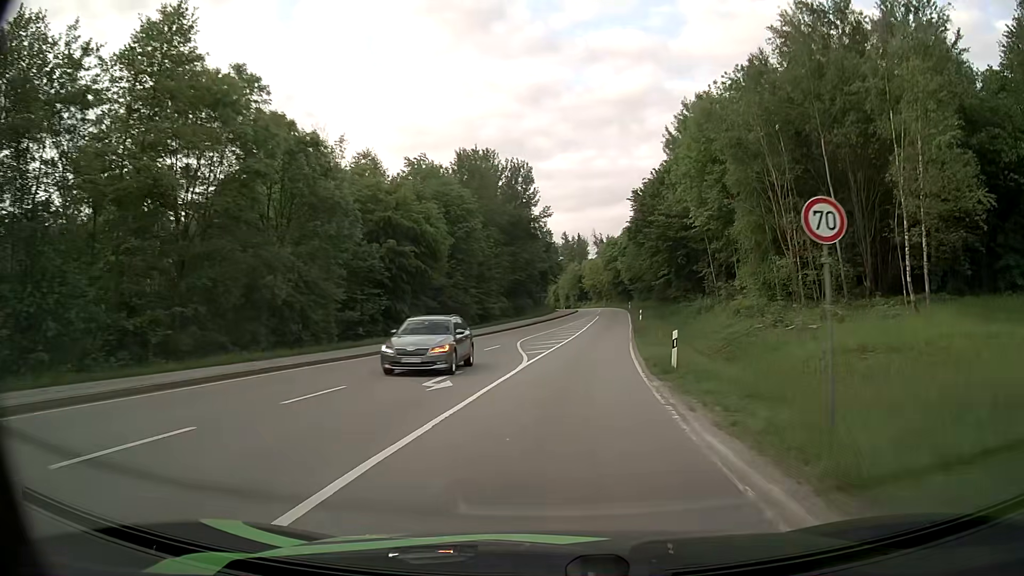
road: secondary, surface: asphalt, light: Day
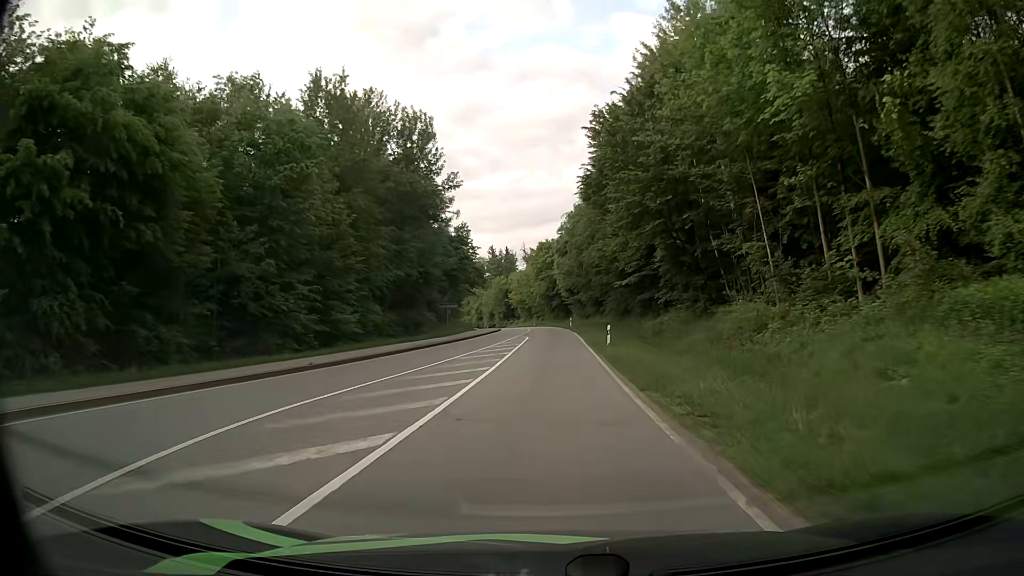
(+1.8, +28.1) m; +6°
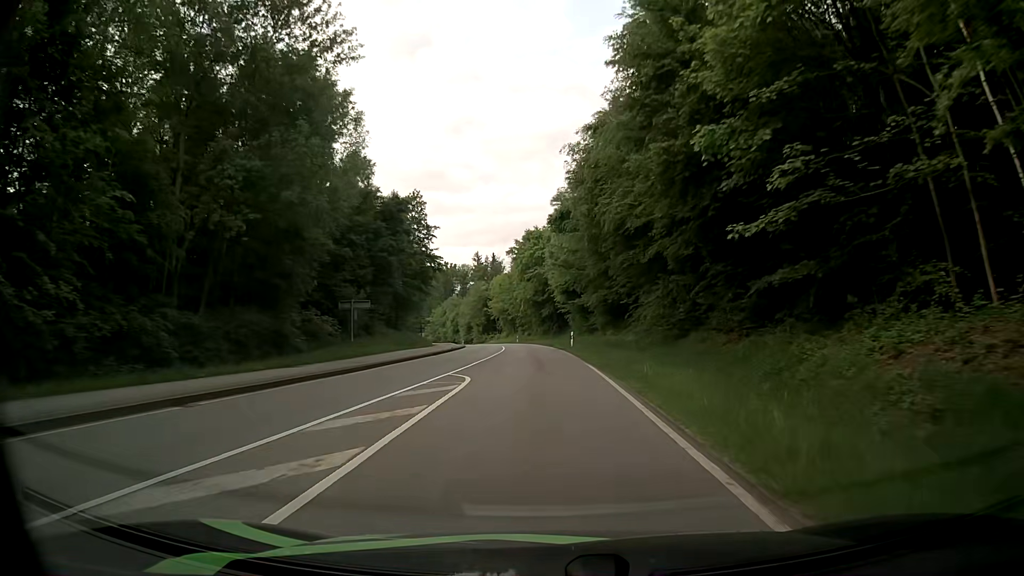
(+0.3, +30.8) m; +1°
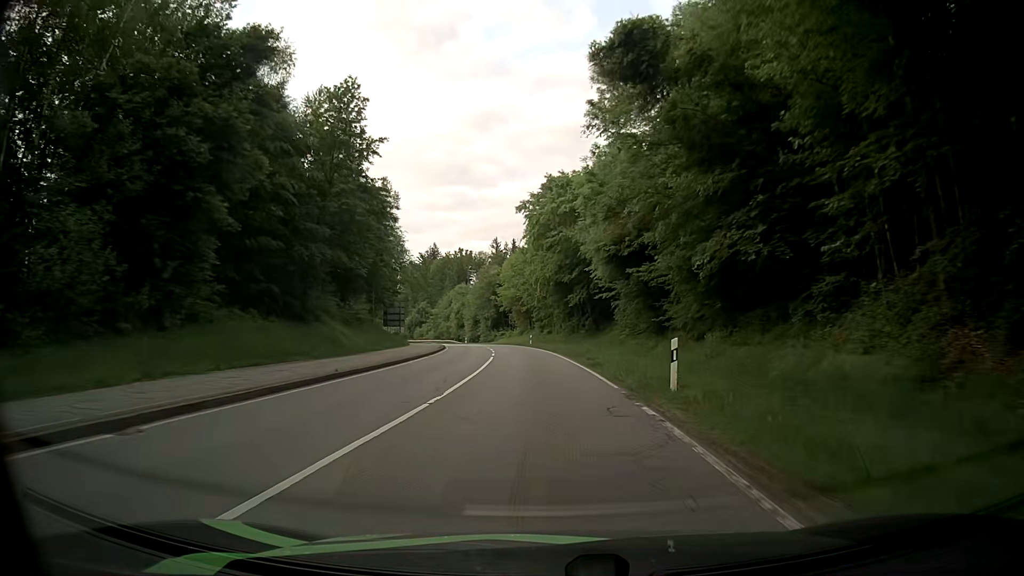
(-0.3, +30.4) m; -2°
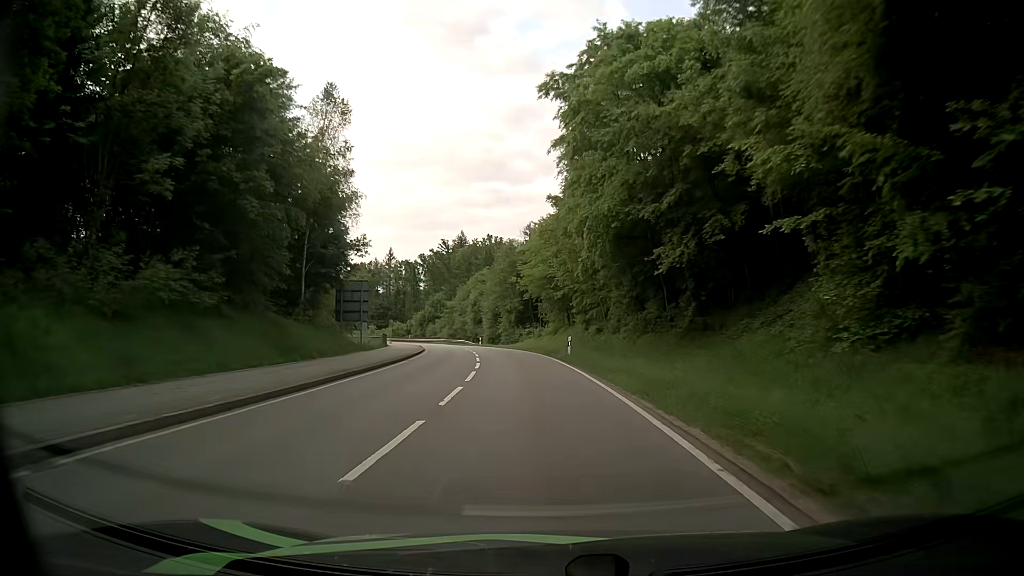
(-0.9, +29.6) m; -4°
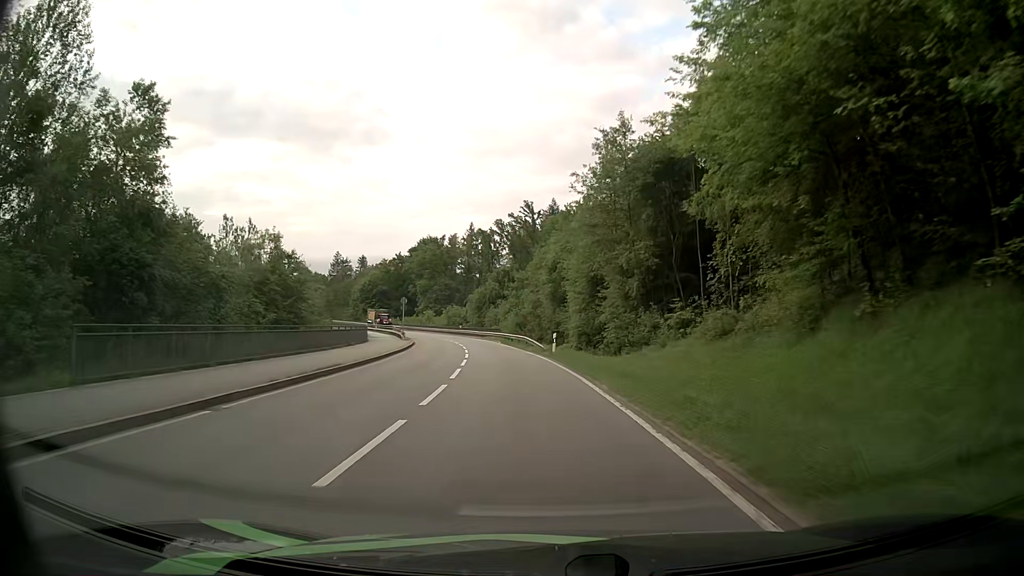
(-3.2, +48.5) m; -8°
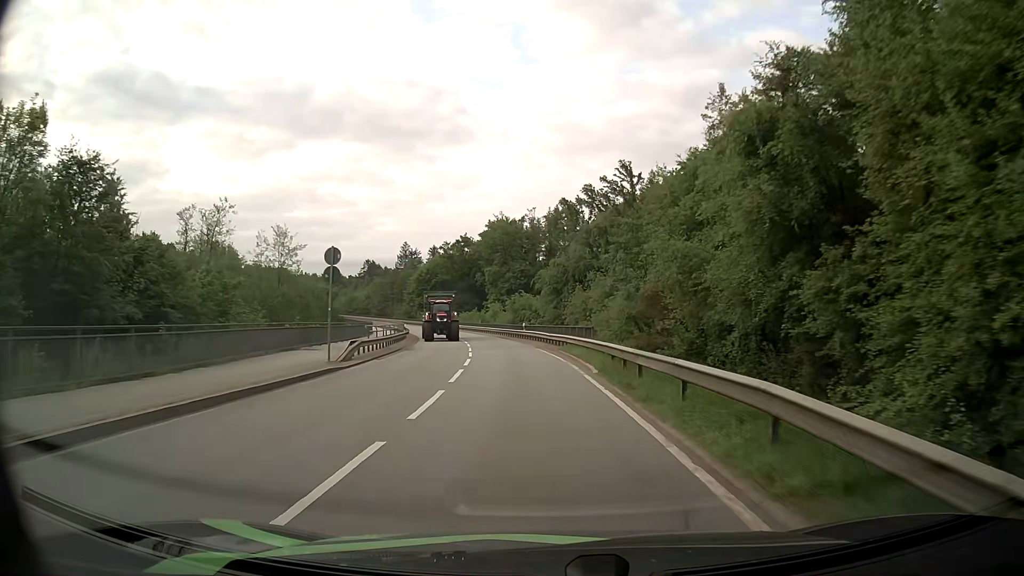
(-2.6, +38.3) m; -7°
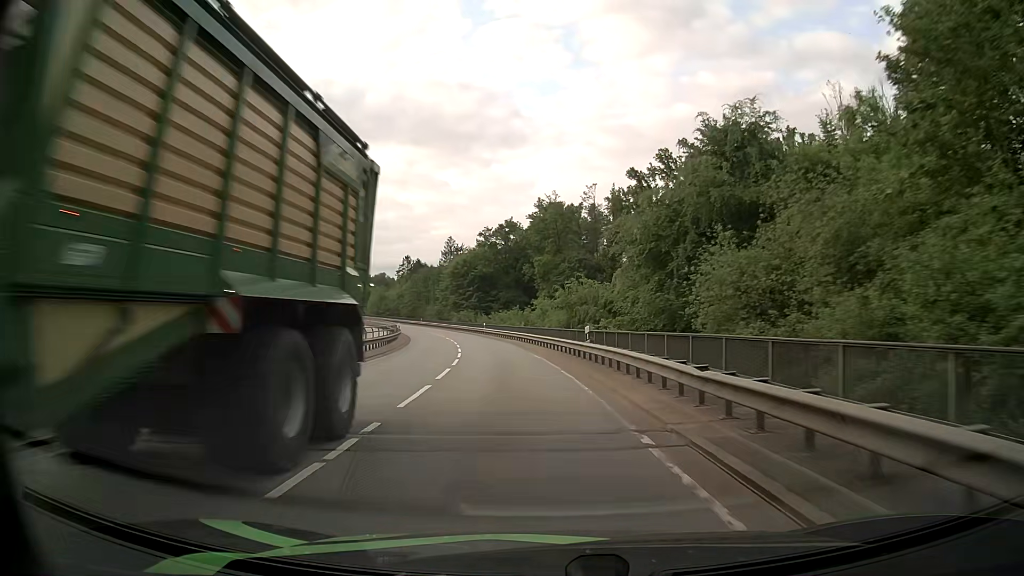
(-1.1, +28.5) m; -4°
(0, +10) (-1, +20) (-2, +30) (-4, +40) (-5, +50) (-7, +59) (-10, +69) (-12, +79) (-15, +88) (-18, +98) m
